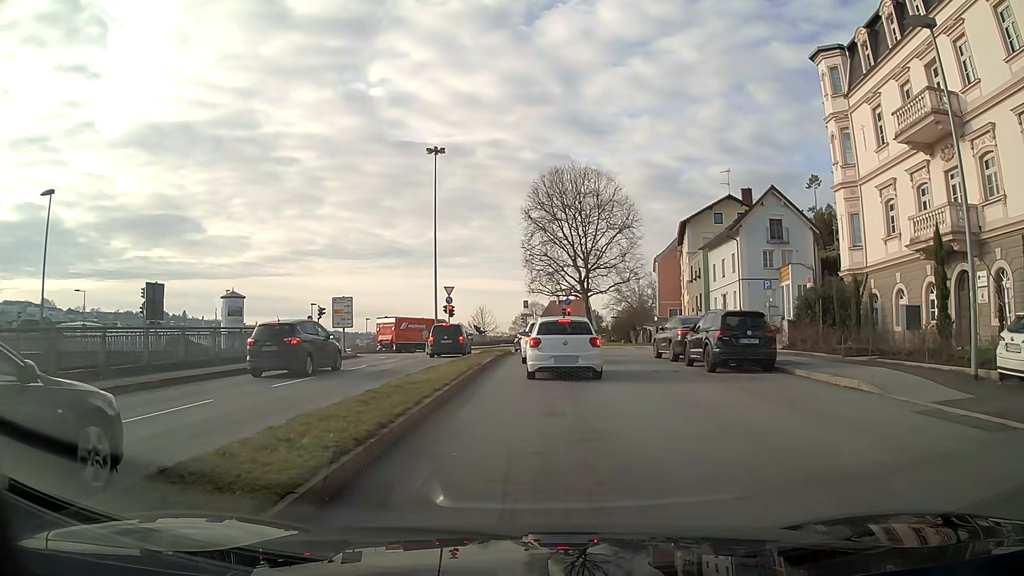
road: primary_link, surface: asphalt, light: Day
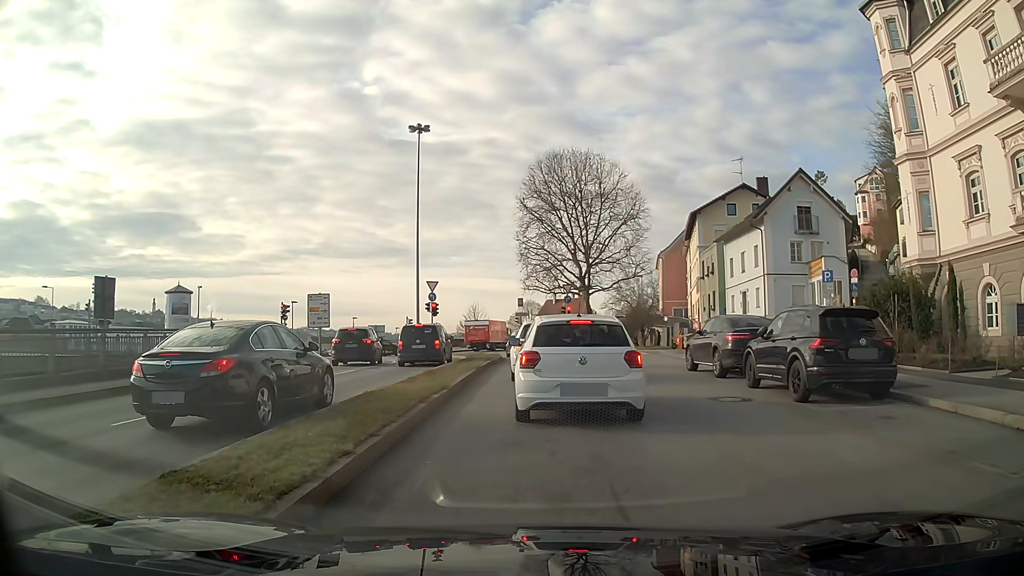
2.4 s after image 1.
(0.0, +6.2) m; +1°
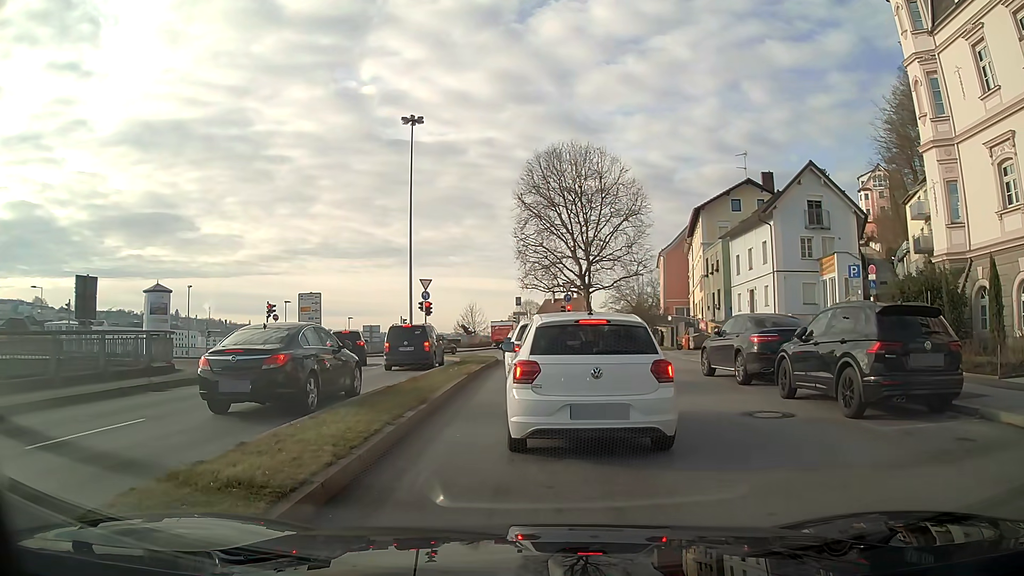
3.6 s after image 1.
(0.0, +2.1) m; -1°
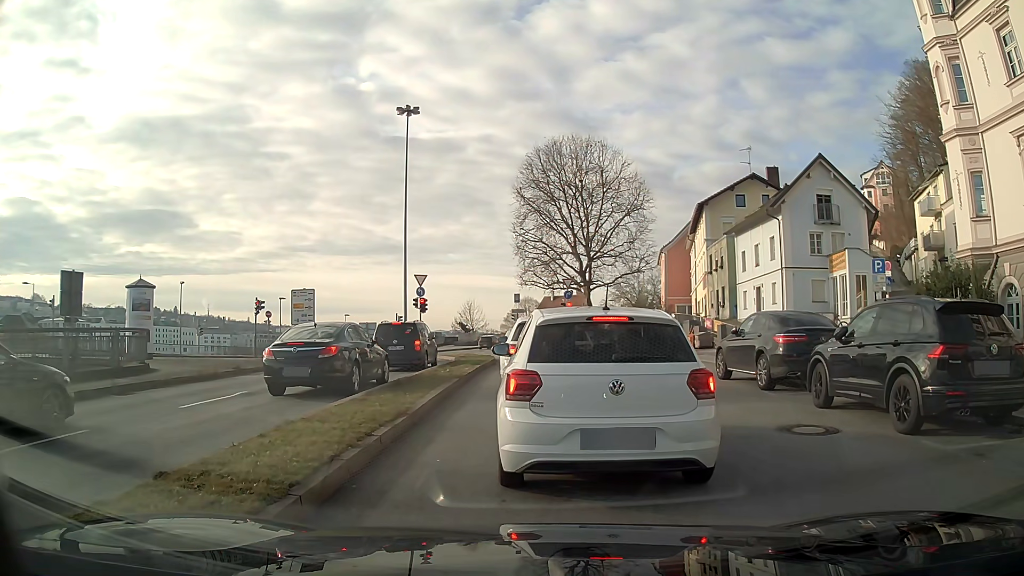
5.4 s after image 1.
(0.0, +1.5) m; 0°
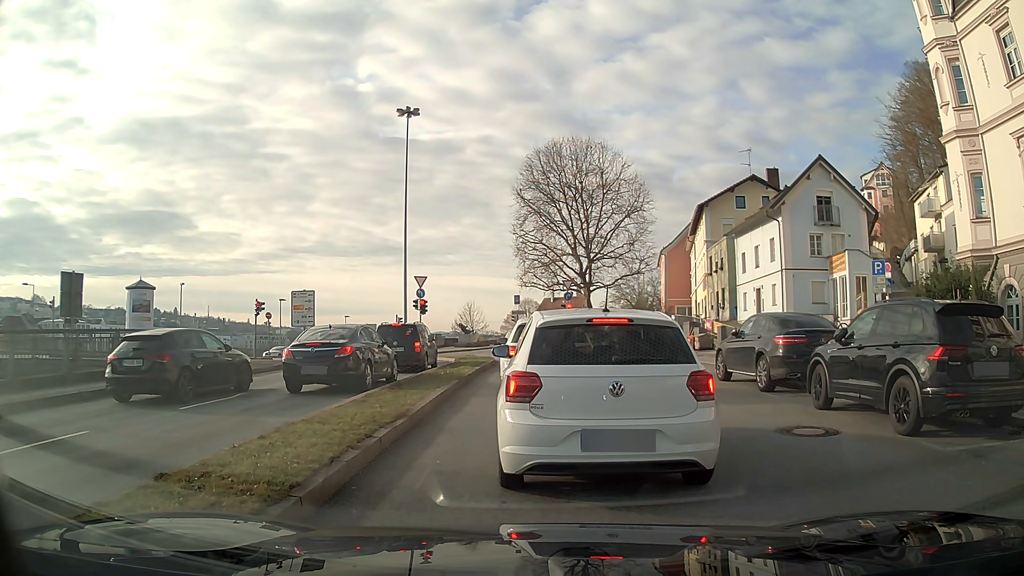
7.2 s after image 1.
(0.0, +0.1) m; 0°
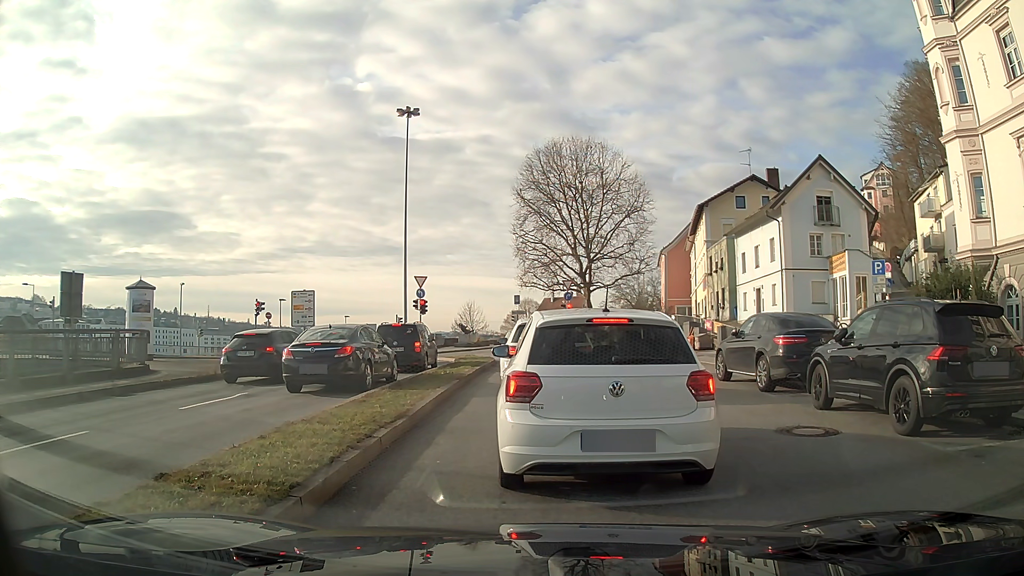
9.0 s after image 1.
(0.0, 0.0) m; 0°
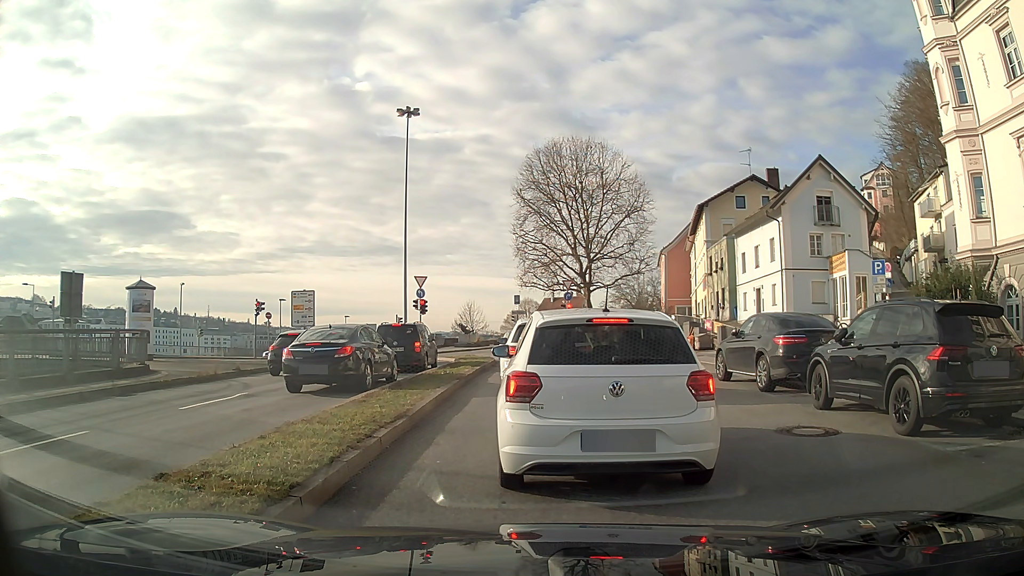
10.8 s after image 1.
(0.0, 0.0) m; 0°
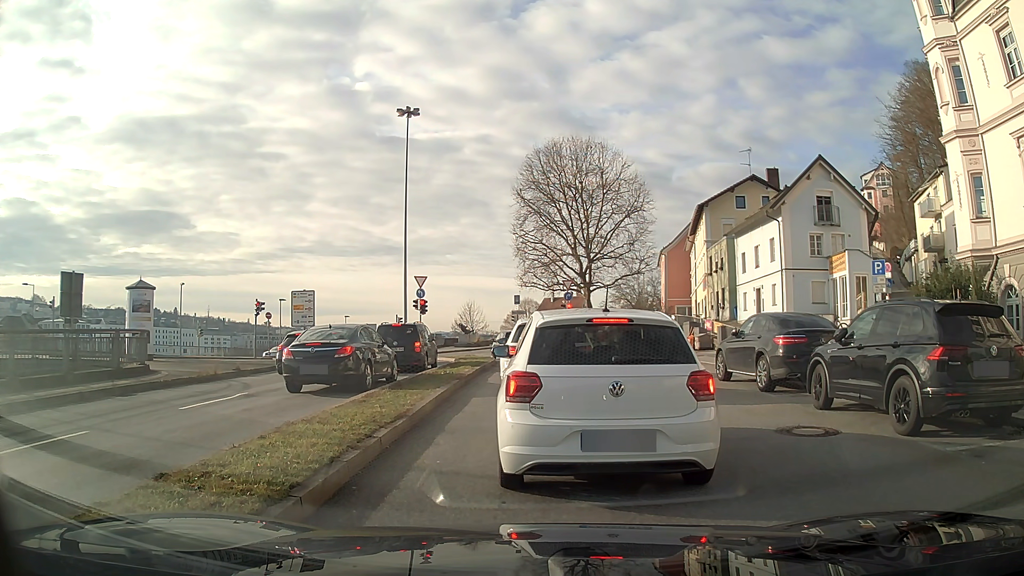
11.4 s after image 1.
(0.0, 0.0) m; 0°
(0, +10) (+1, +20) (0, +30) (-3, +39) (-10, +47) (-19, +51) (-29, +52) (-39, +53) (-49, +54) (-59, +54) m
